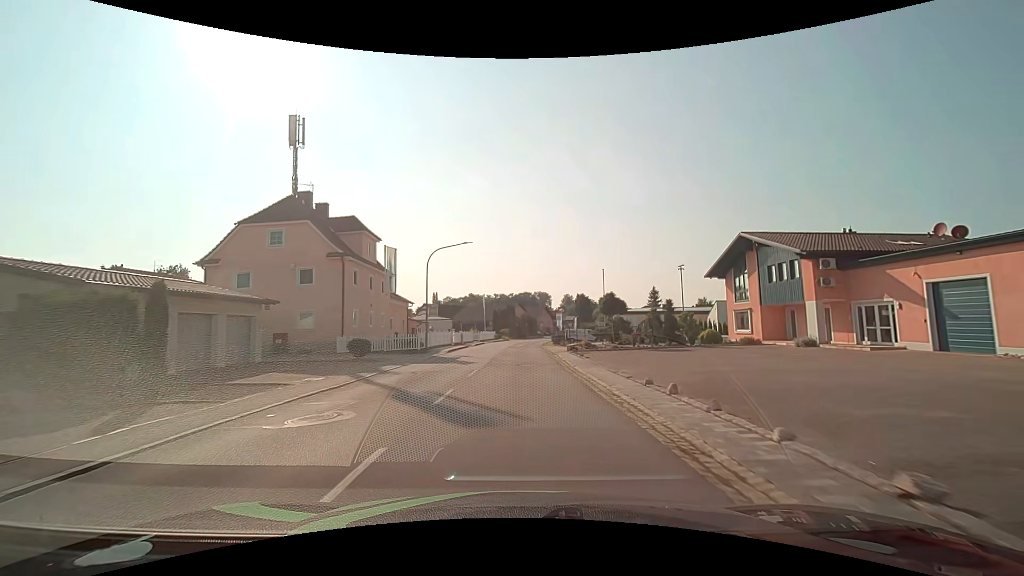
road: secondary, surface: asphalt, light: Day
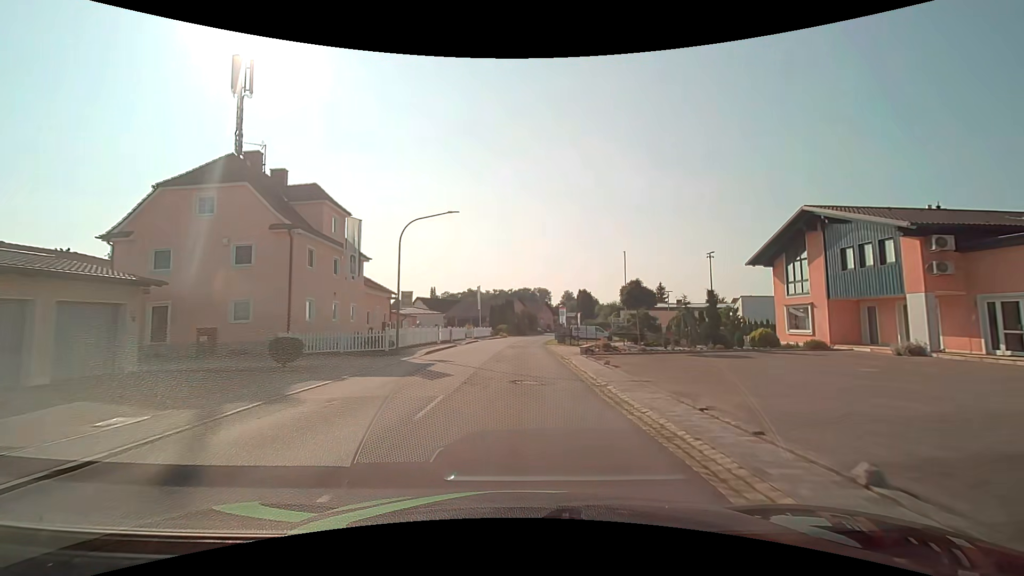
(0.0, +7.6) m; 0°
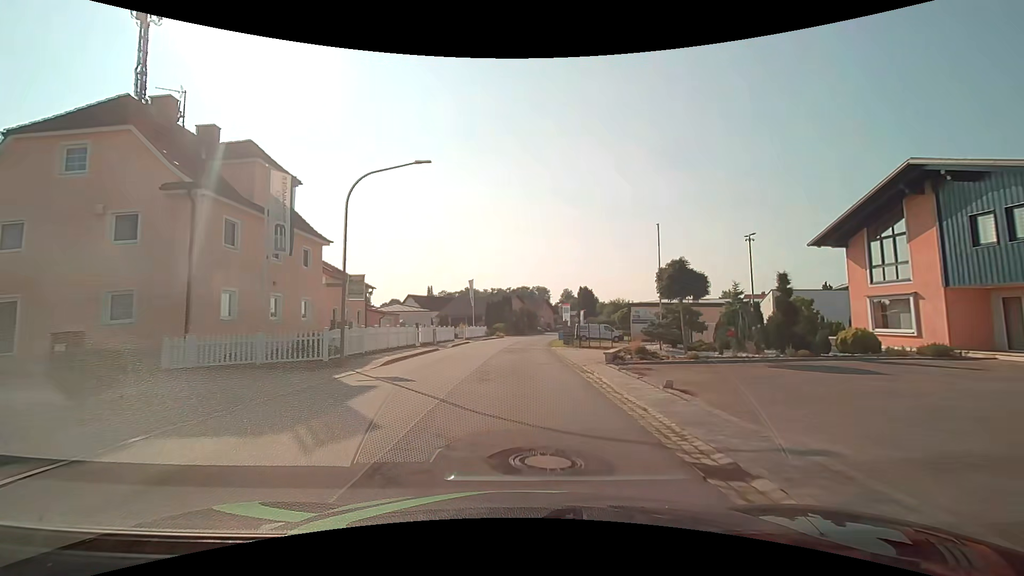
(0.0, +7.6) m; 0°
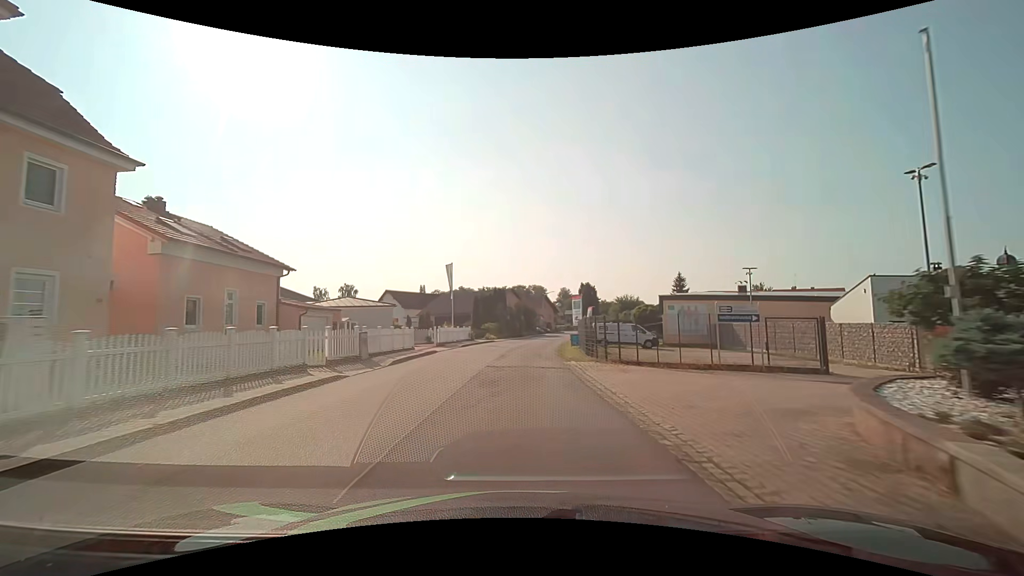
(0.0, +15.3) m; 0°
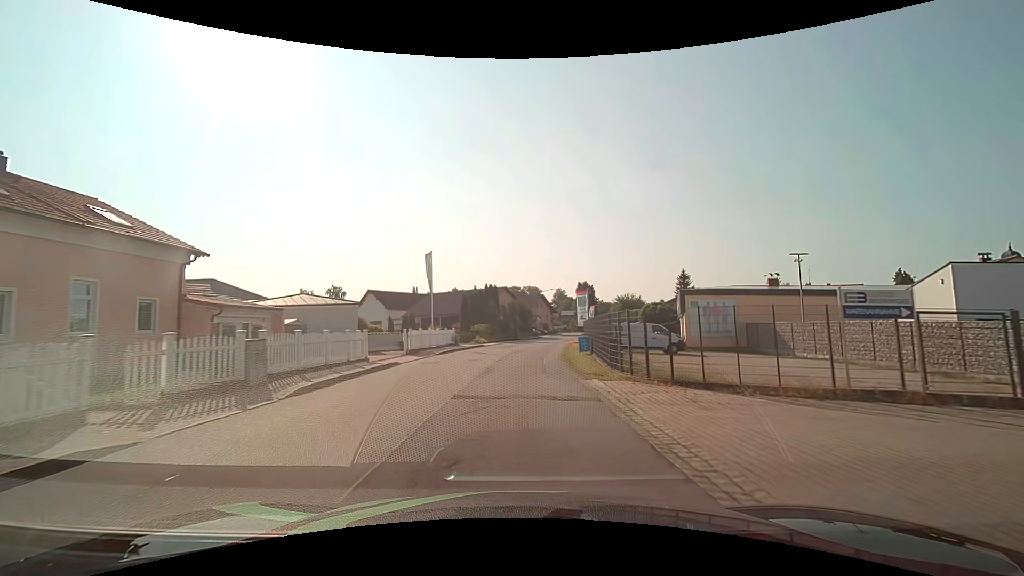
(+0.1, +7.6) m; +1°
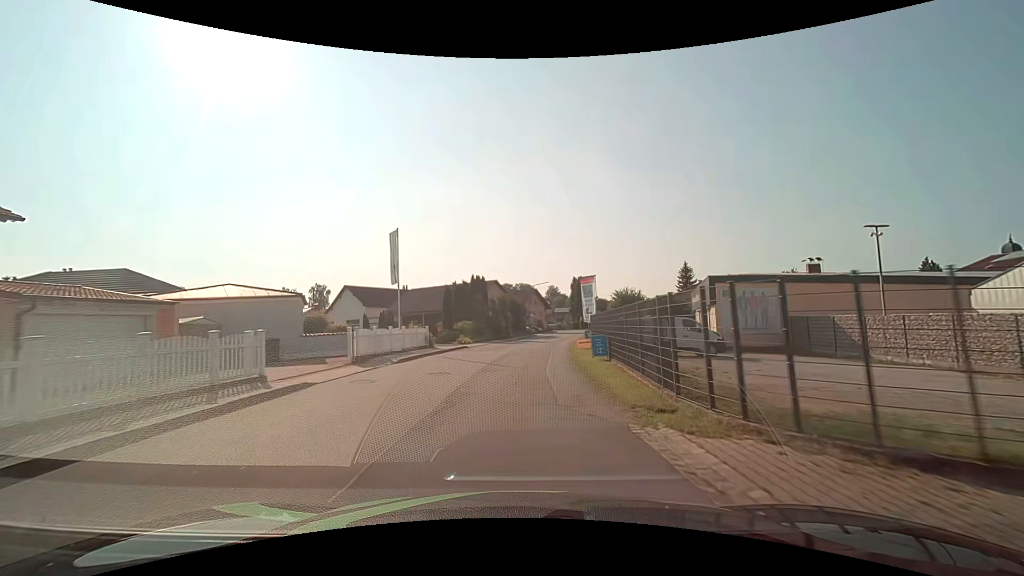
(0.0, +7.6) m; 0°
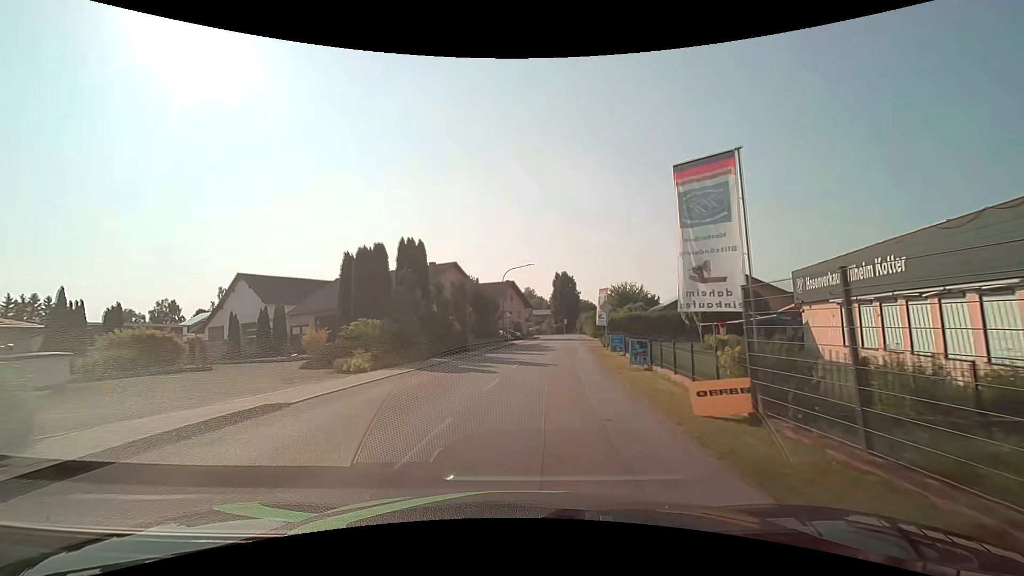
(+0.5, +22.9) m; +2°
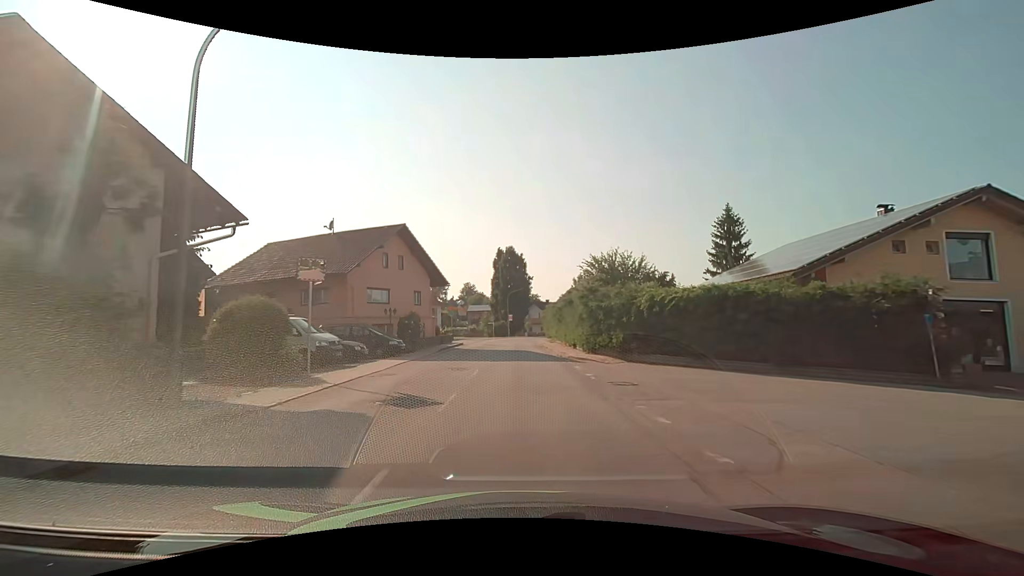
(+3.3, +37.8) m; +7°
(0, +10) (0, +20) (0, +30) (0, +40) (0, +50) (+1, +60) (+2, +70) (+6, +79) (+10, +88) (+16, +96) m
